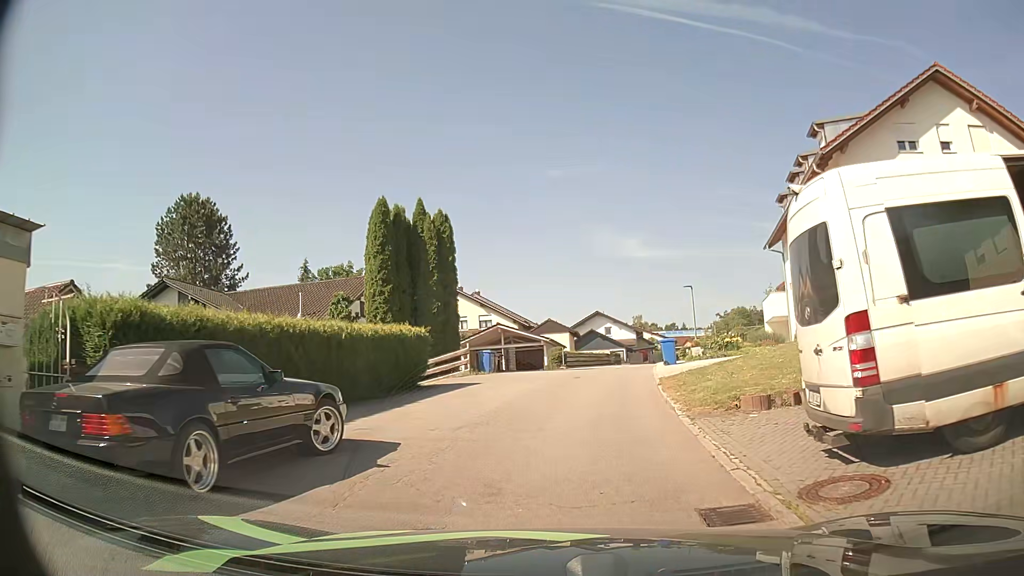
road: residential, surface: asphalt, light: Day
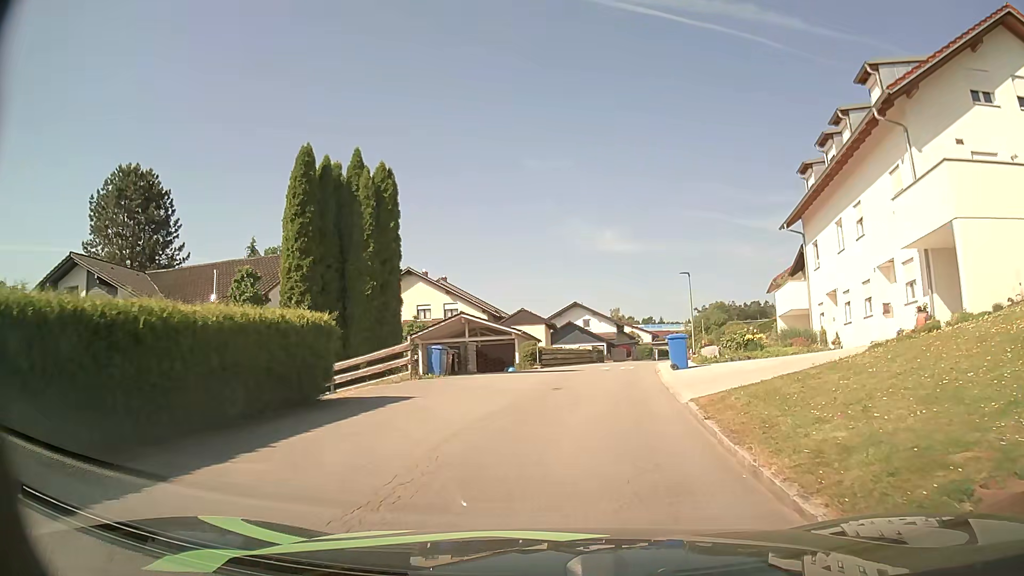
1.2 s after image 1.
(+0.1, +6.9) m; +2°
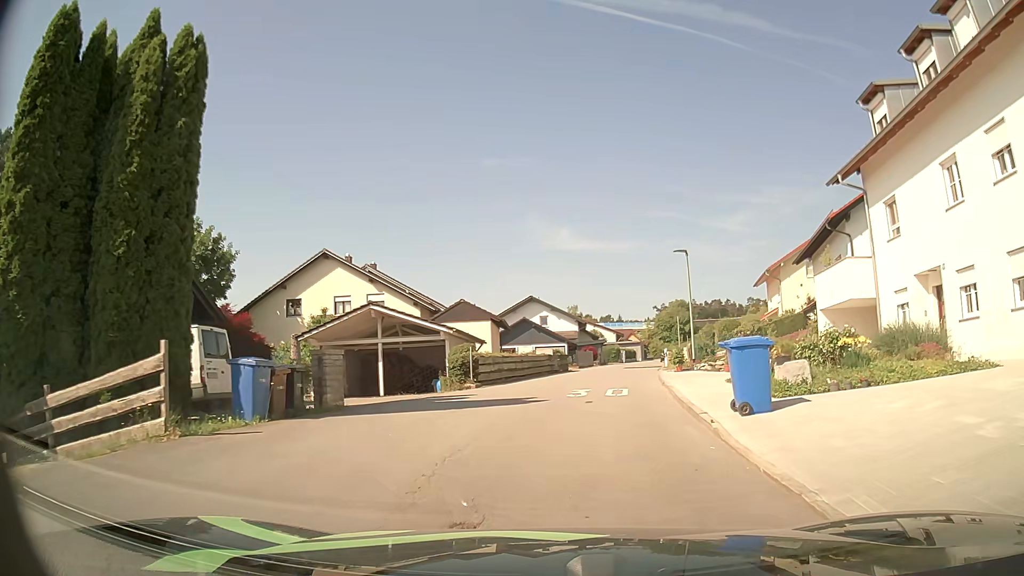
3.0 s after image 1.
(+0.4, +11.3) m; +3°
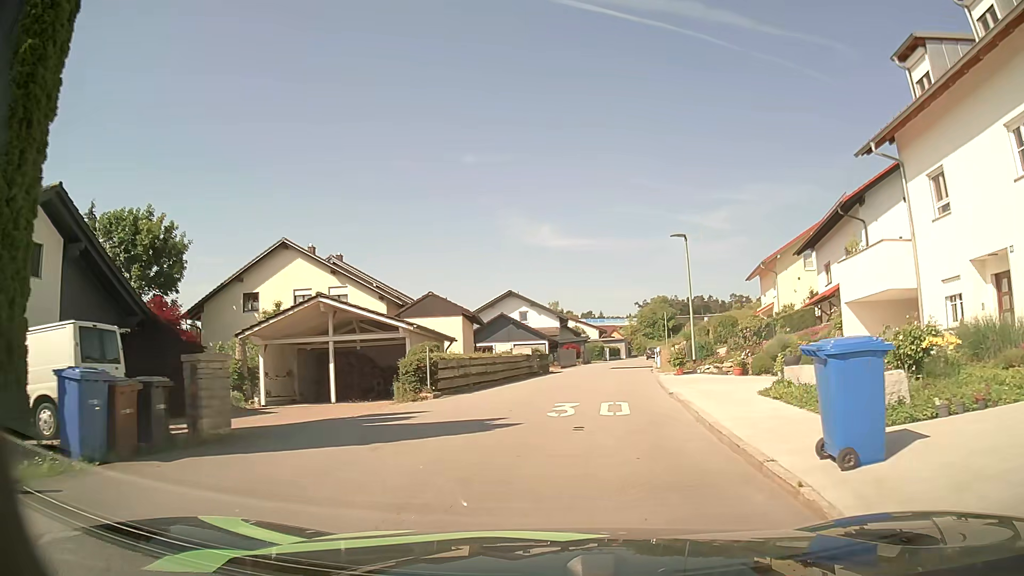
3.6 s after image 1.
(+0.1, +4.0) m; +2°
(0, +10) (+1, +20) (+3, +30) (+4, +40) (+6, +50) (+7, +60) (+8, +69) (+10, +79) (+12, +89) (+15, +98) m
